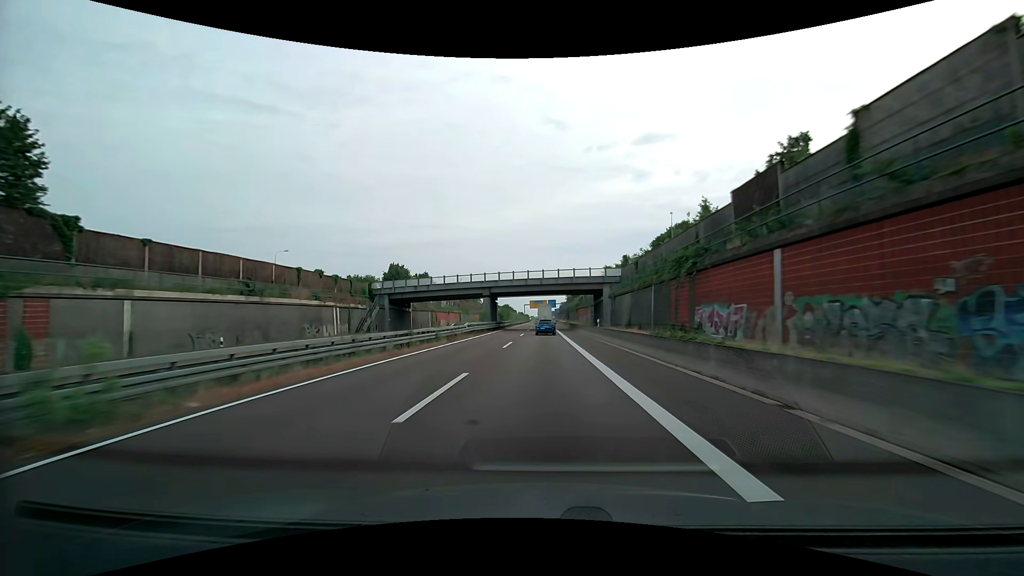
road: trunk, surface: asphalt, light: Day
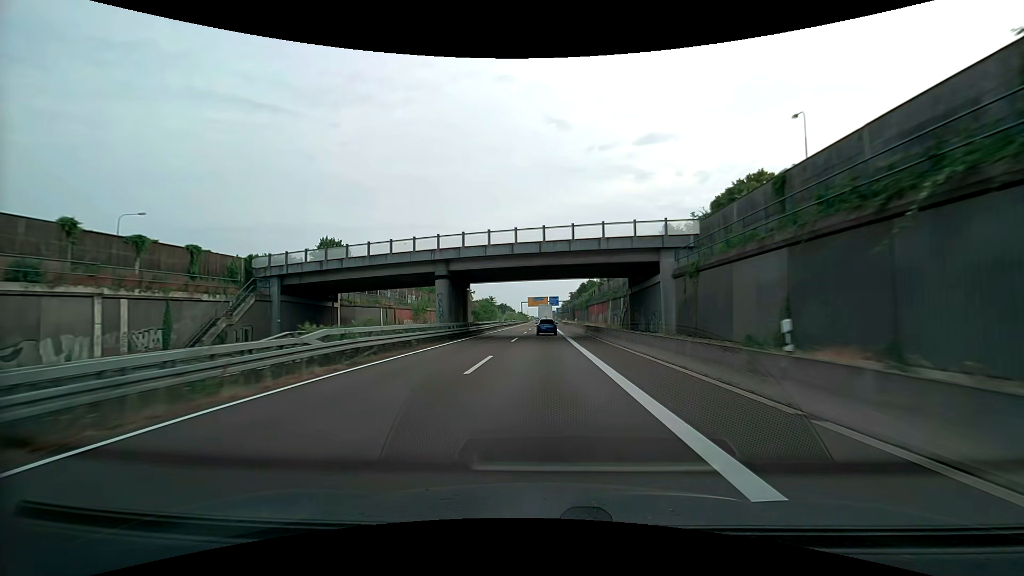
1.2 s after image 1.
(0.0, +30.3) m; 0°
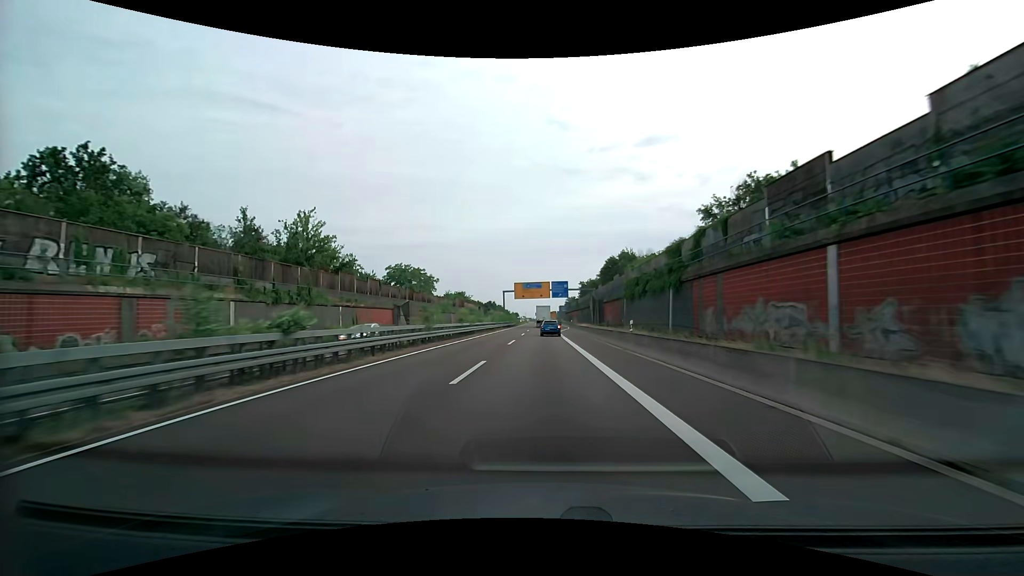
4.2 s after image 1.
(+0.1, +73.8) m; 0°
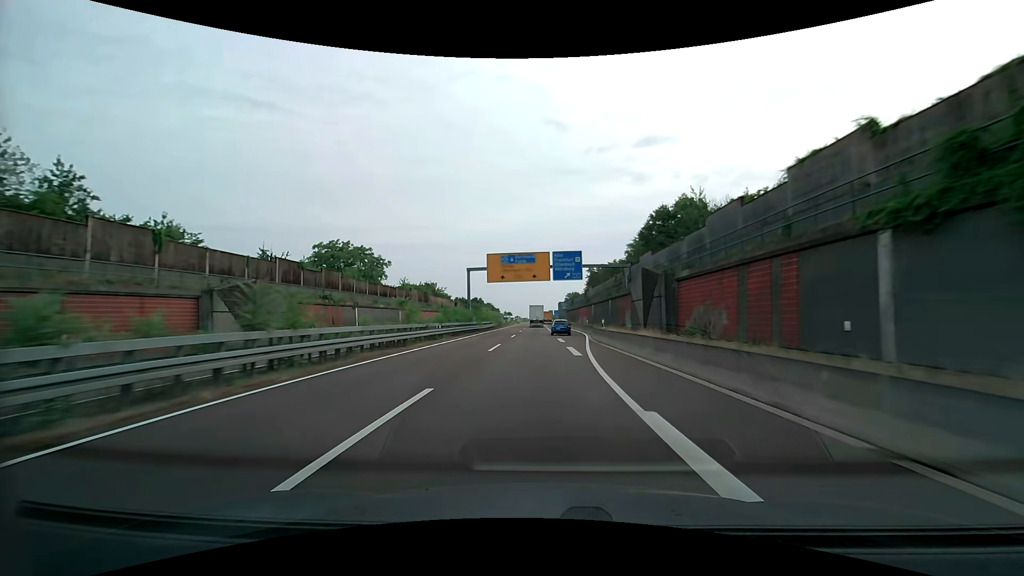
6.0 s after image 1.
(+0.1, +42.9) m; +1°
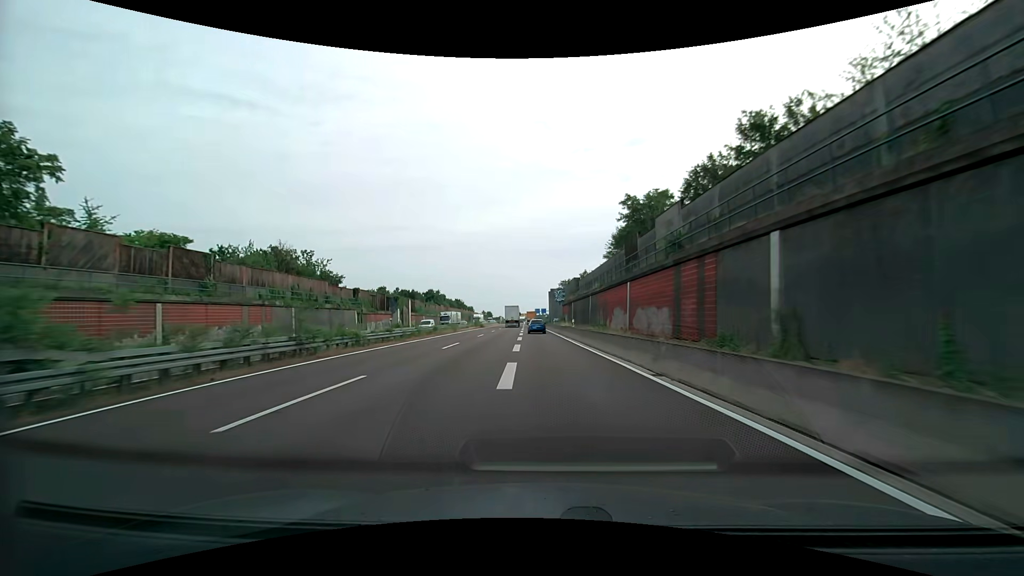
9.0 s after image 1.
(+1.2, +69.3) m; +2°
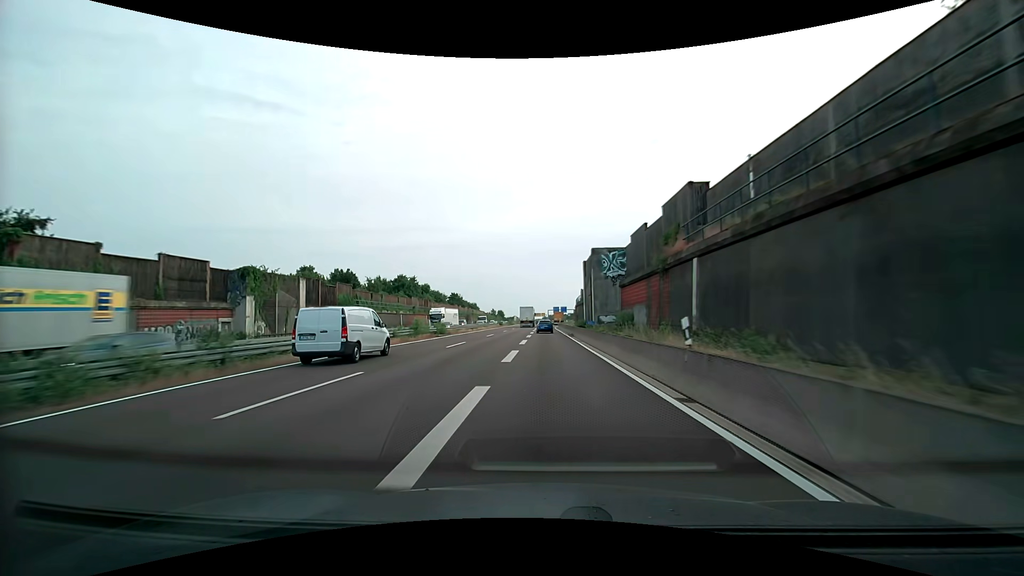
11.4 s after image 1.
(-1.1, +53.3) m; -2°
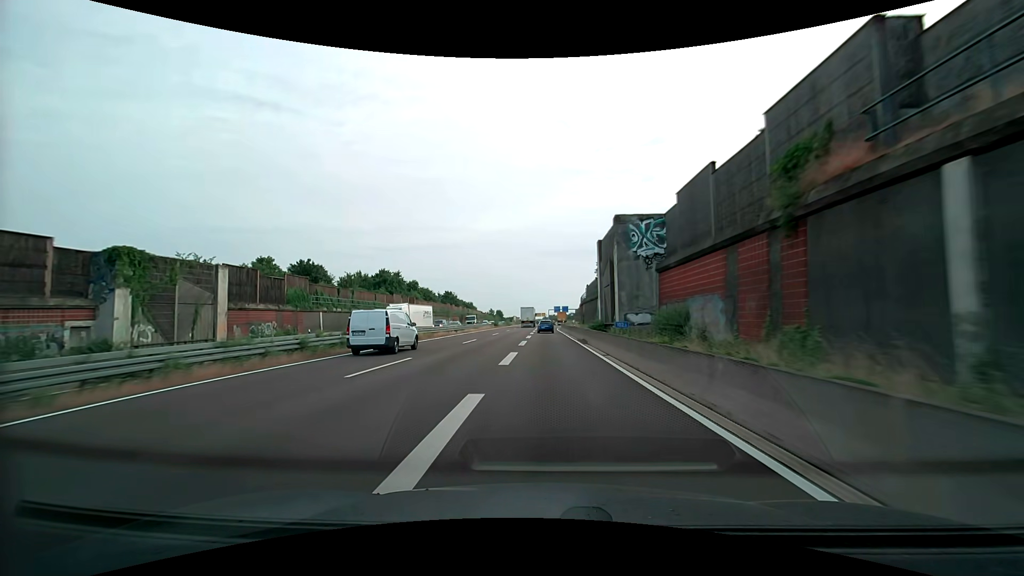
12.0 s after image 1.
(0.0, +13.0) m; 0°
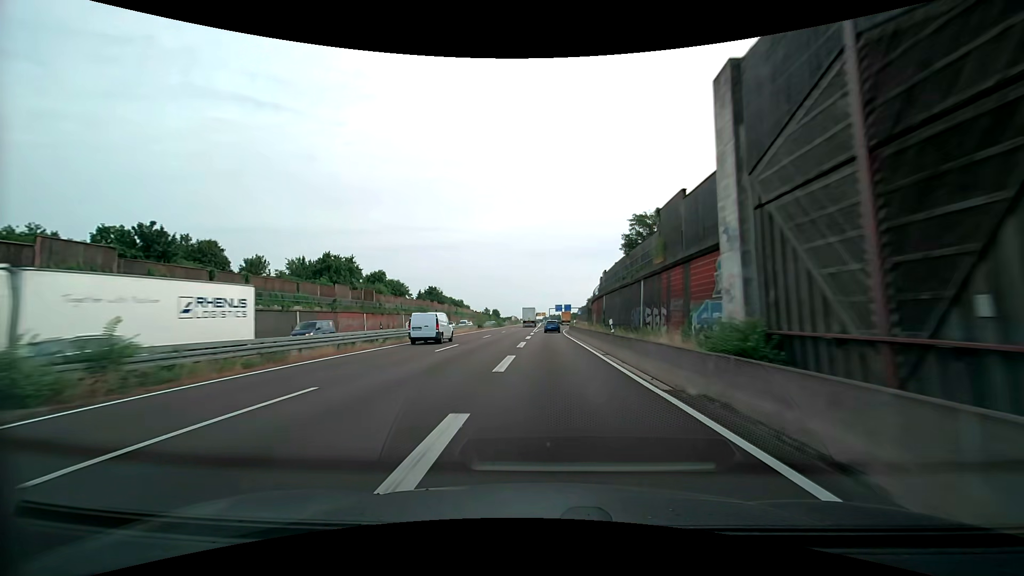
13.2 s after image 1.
(-0.1, +25.8) m; 0°
(0, +10) (0, +20) (0, +30) (0, +40) (0, +50) (0, +60) (+1, +70) (+1, +80) (+2, +90) (+3, +100) m
